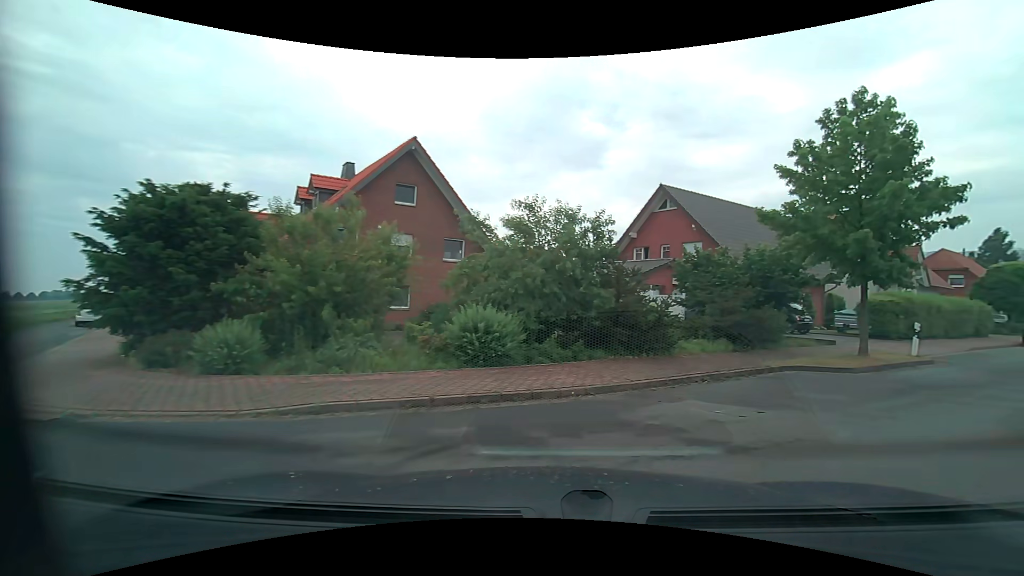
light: Day
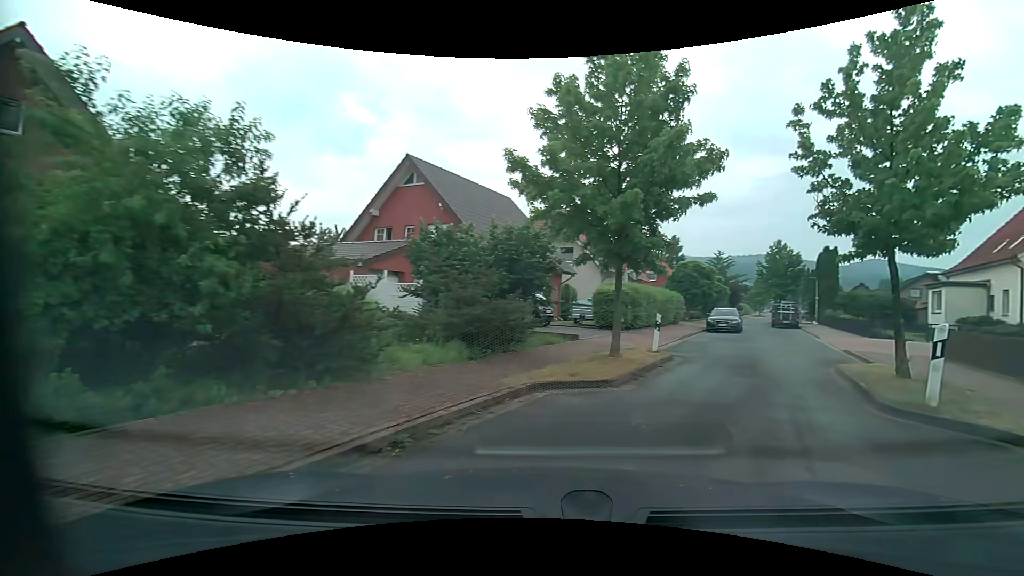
(+1.2, +5.5) m; +25°
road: residential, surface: asphalt
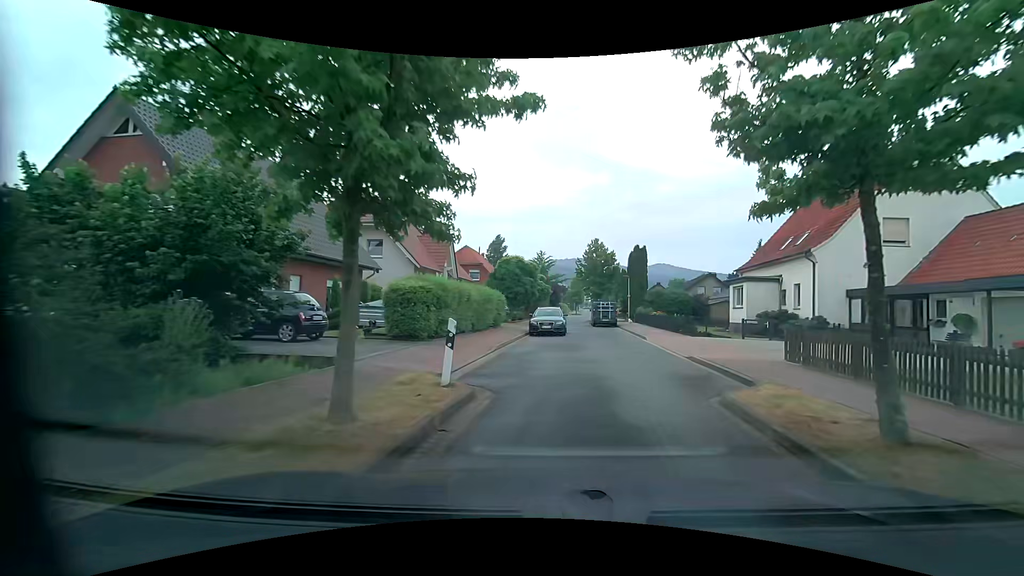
(+1.4, +6.2) m; +20°
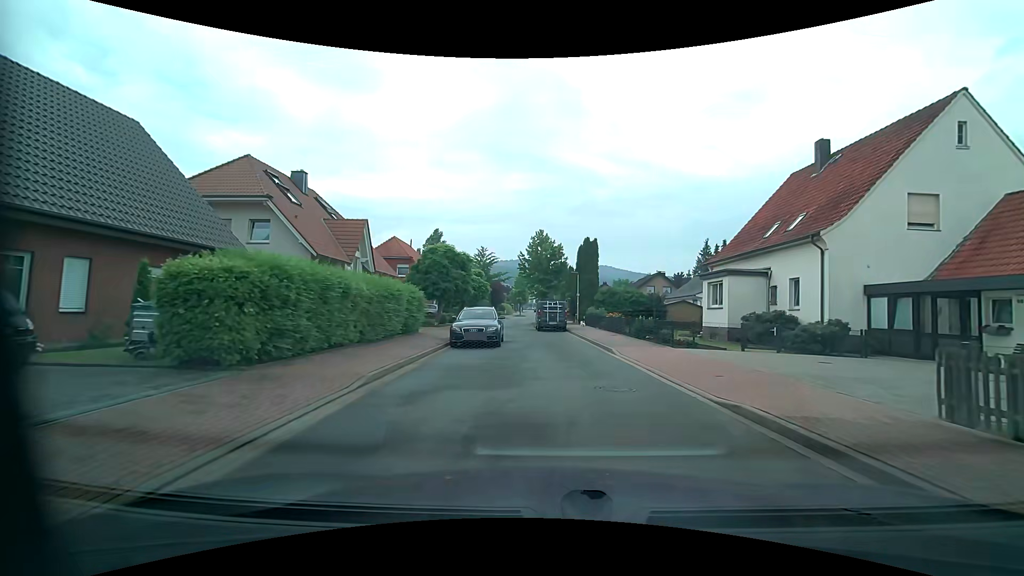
(+0.5, +7.3) m; +7°
